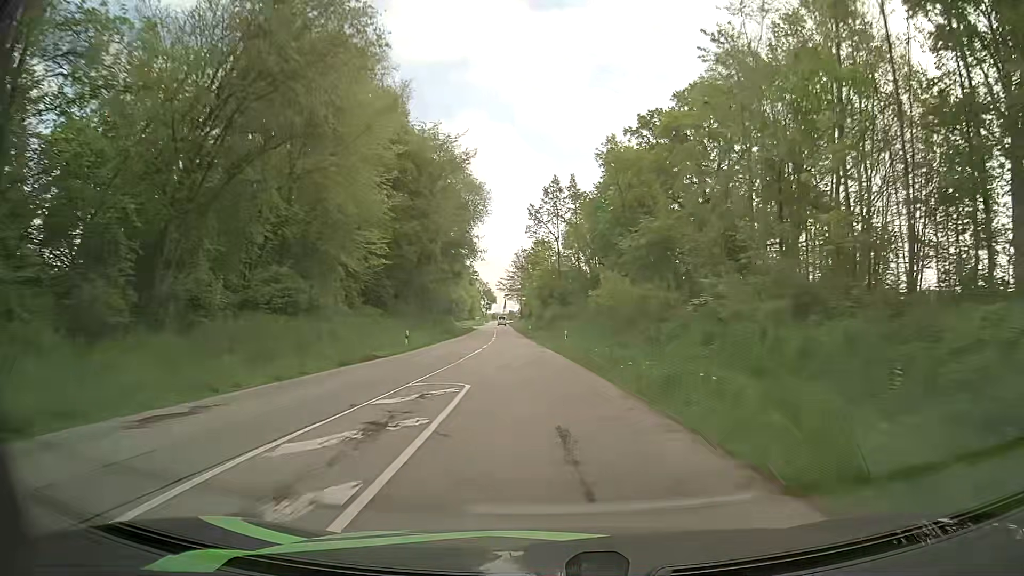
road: secondary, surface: asphalt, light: Day
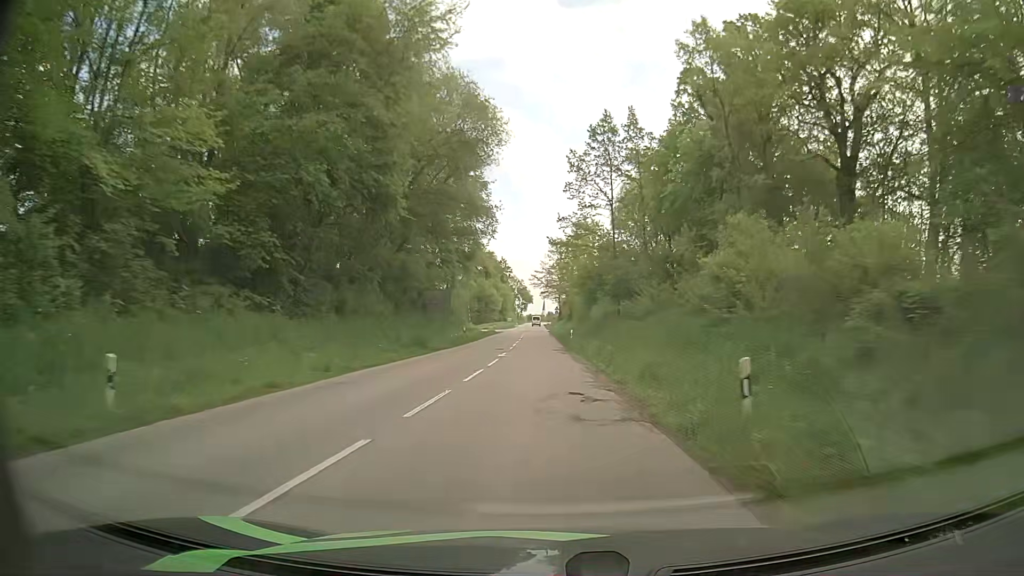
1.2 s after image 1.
(-1.0, +27.4) m; -3°
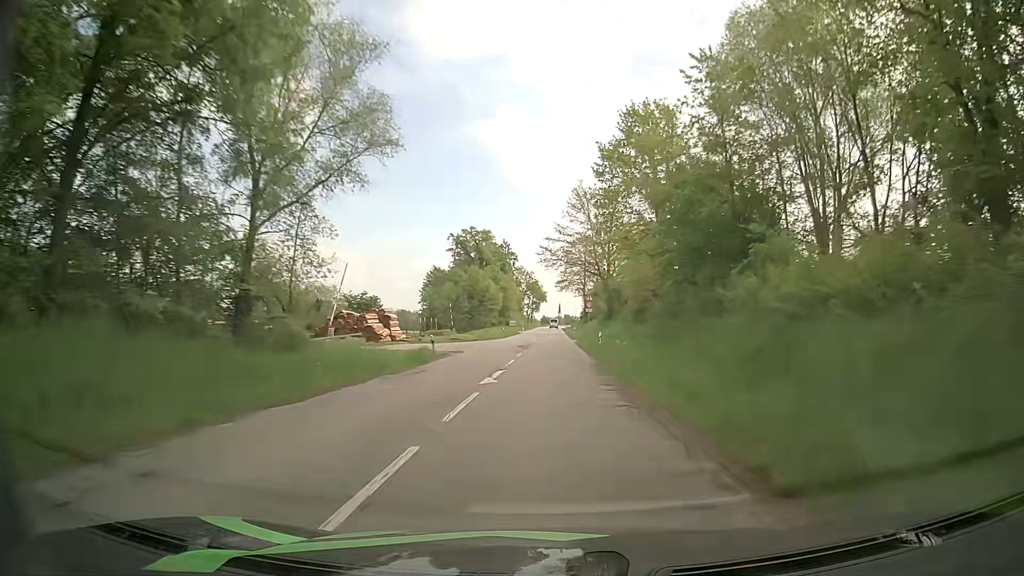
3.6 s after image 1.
(-1.0, +55.8) m; -1°
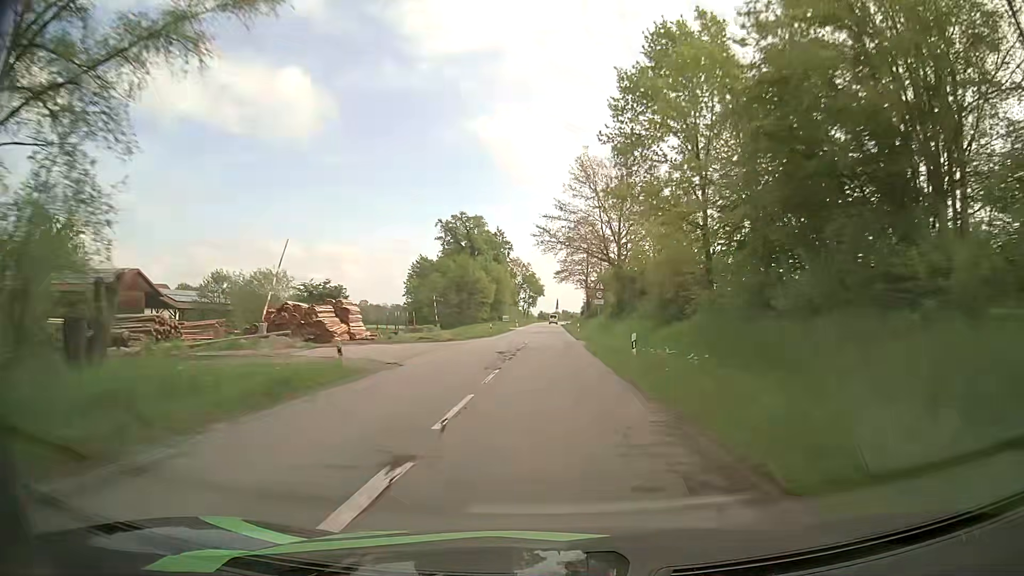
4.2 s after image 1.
(0.0, +14.0) m; 0°
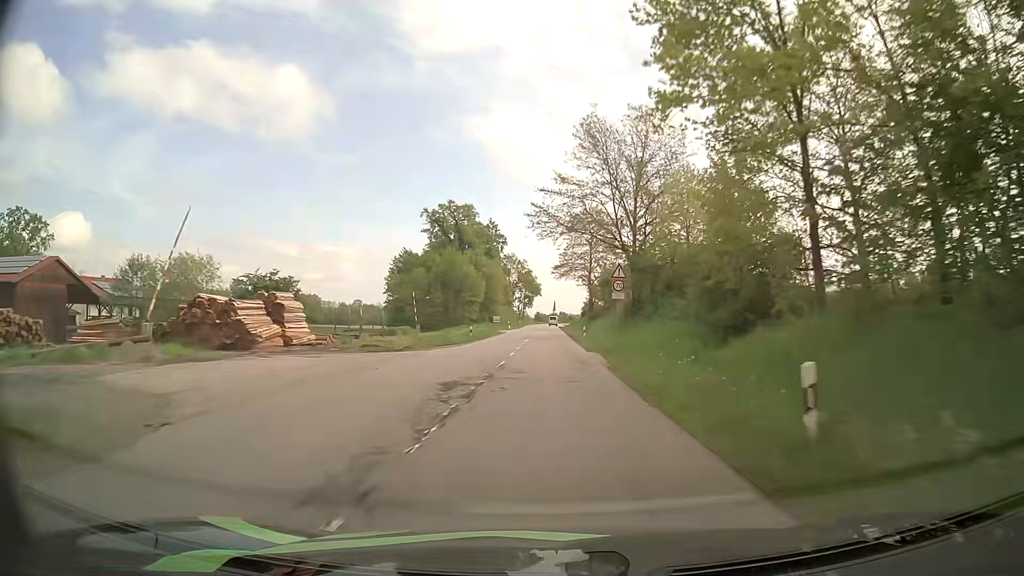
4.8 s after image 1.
(0.0, +13.7) m; +1°
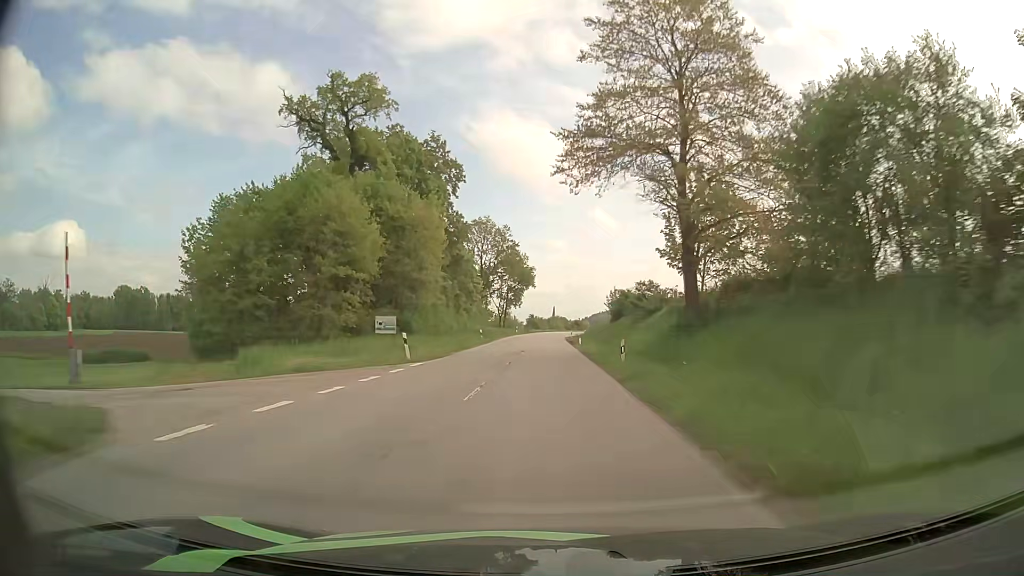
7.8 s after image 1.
(+0.2, +66.3) m; 0°
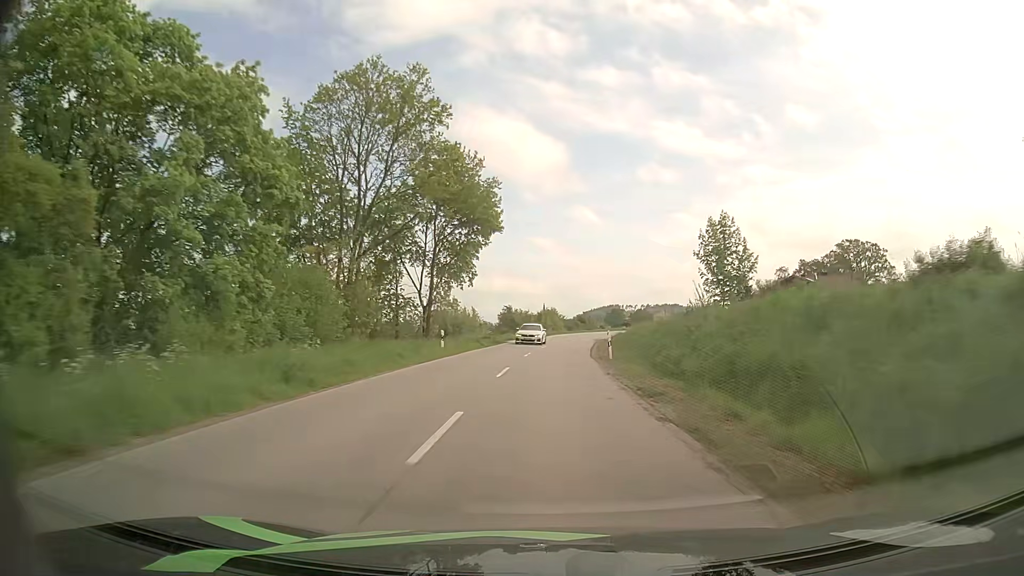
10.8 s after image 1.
(0.0, +63.0) m; +1°
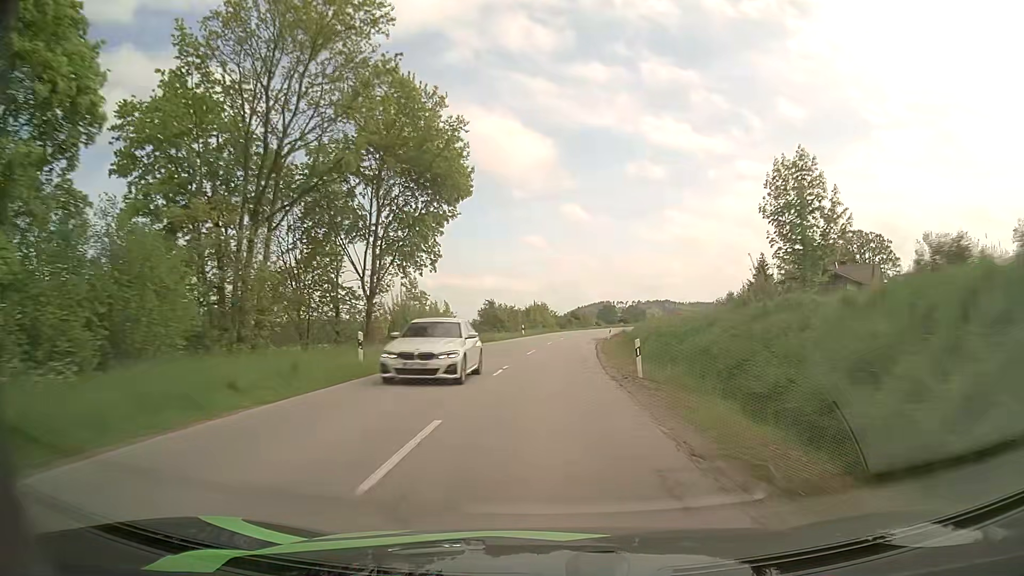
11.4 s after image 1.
(+0.1, +12.4) m; +1°
(0, +10) (0, +20) (+1, +30) (+1, +40) (+2, +50) (+3, +60) (+5, +70) (+7, +80) (+9, +89) (+12, +99) m
